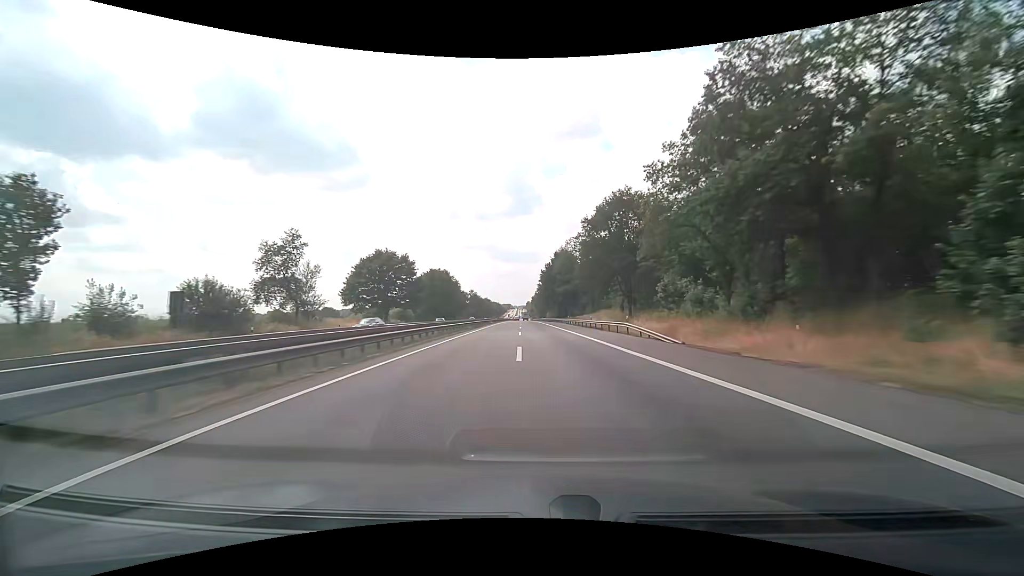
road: motorway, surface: asphalt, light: Day
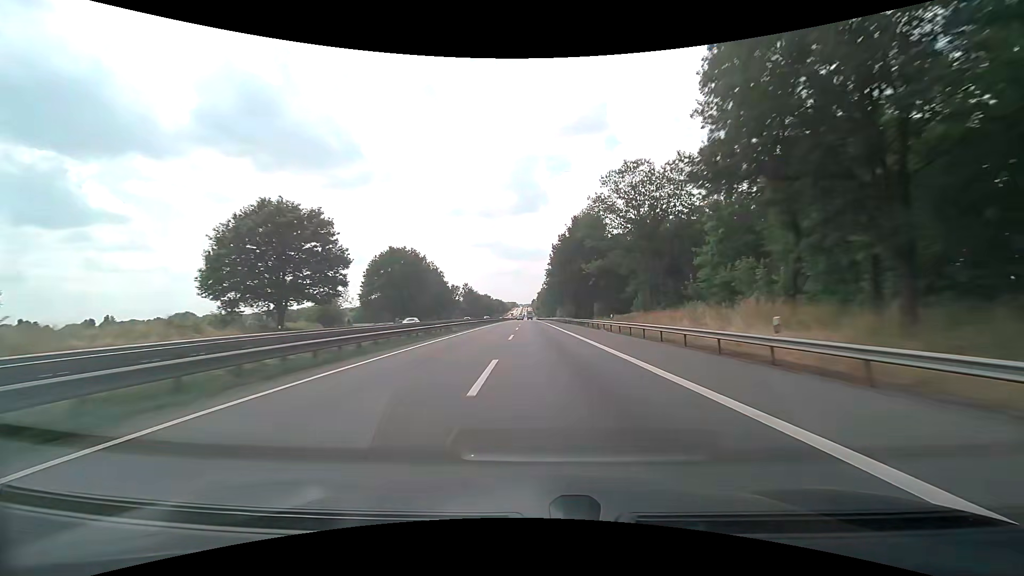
(-0.4, +42.5) m; -1°
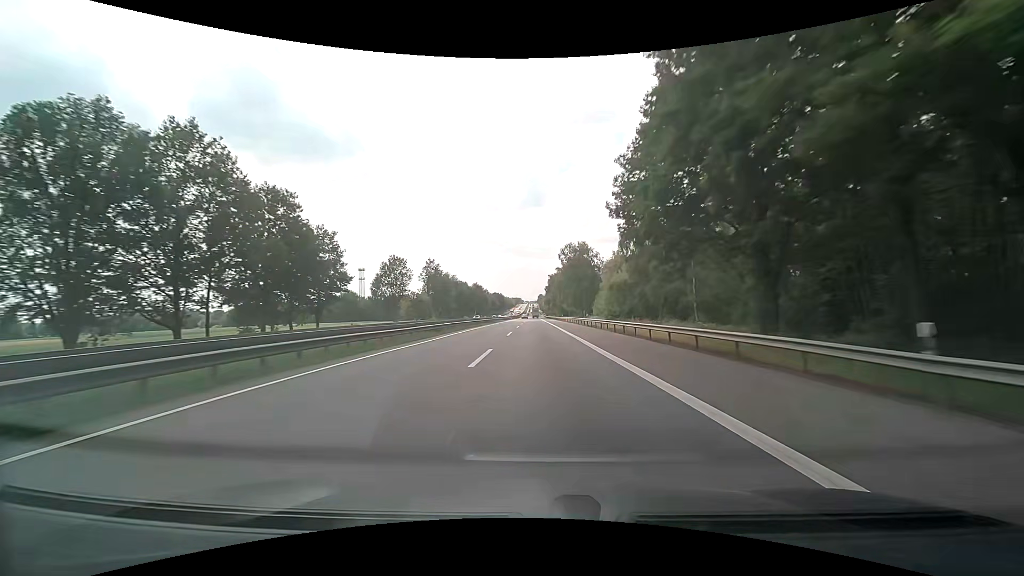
(-0.3, +86.3) m; -1°
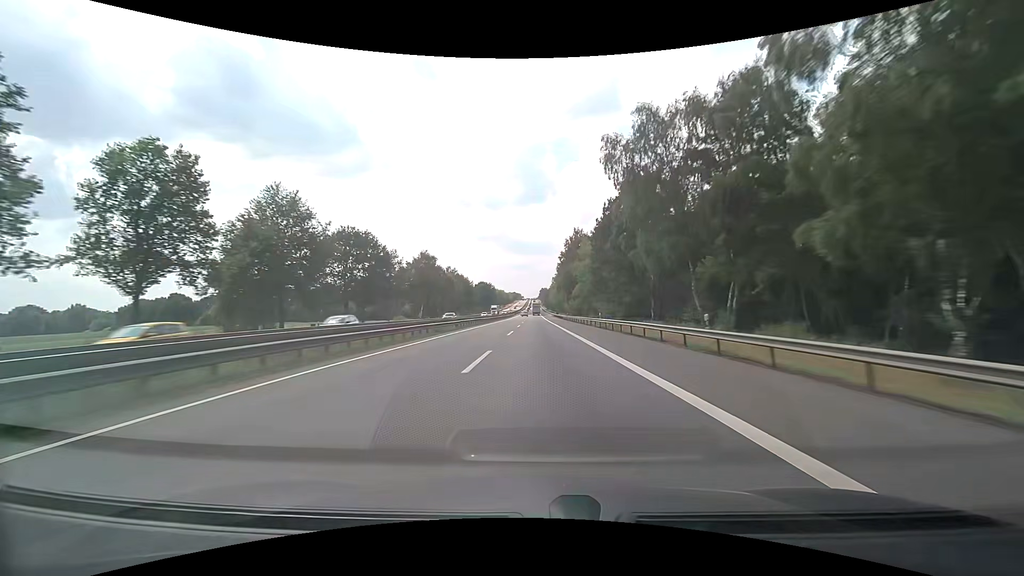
(-0.3, +110.2) m; 0°
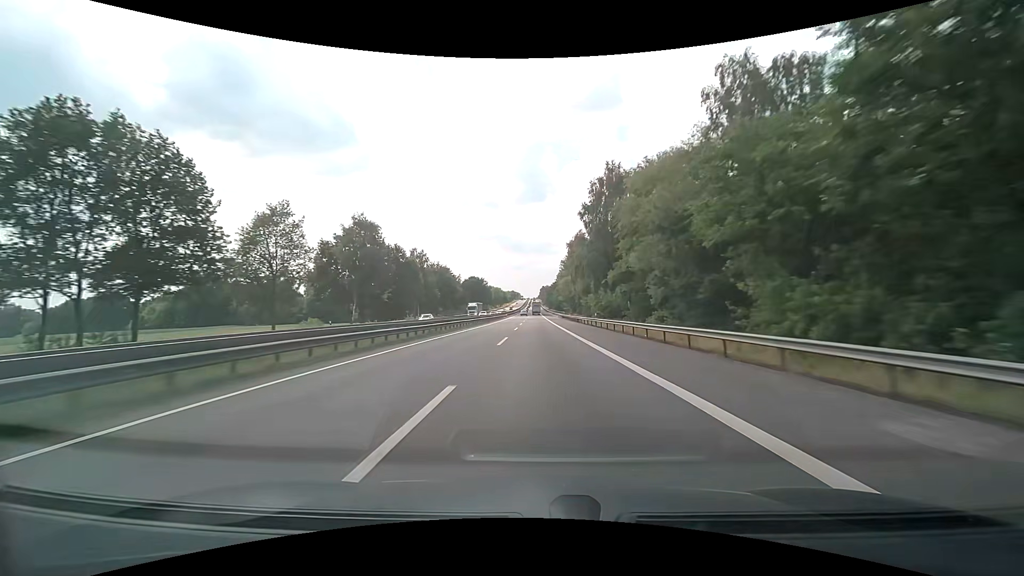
(0.0, +44.4) m; 0°
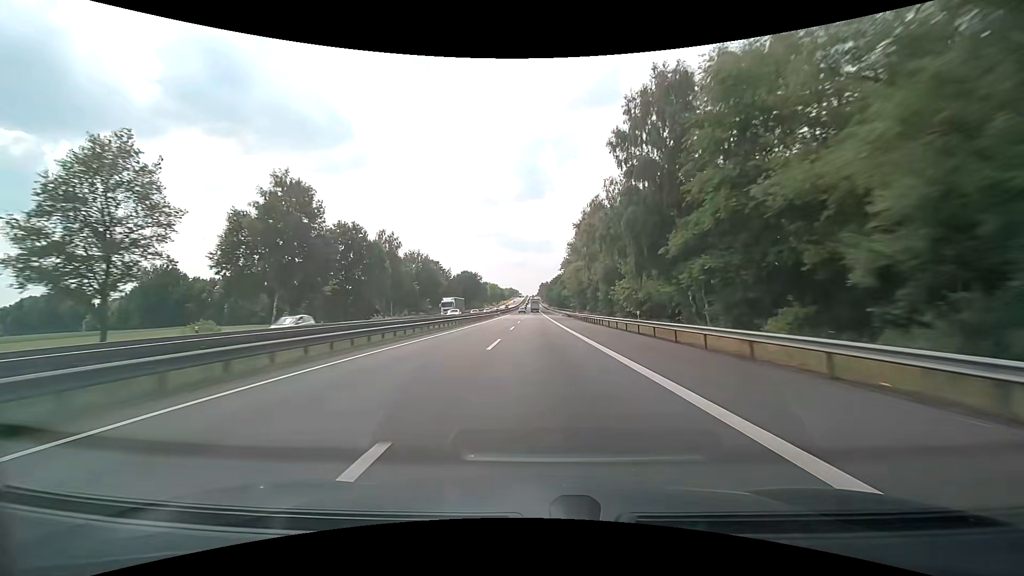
(0.0, +22.1) m; 0°
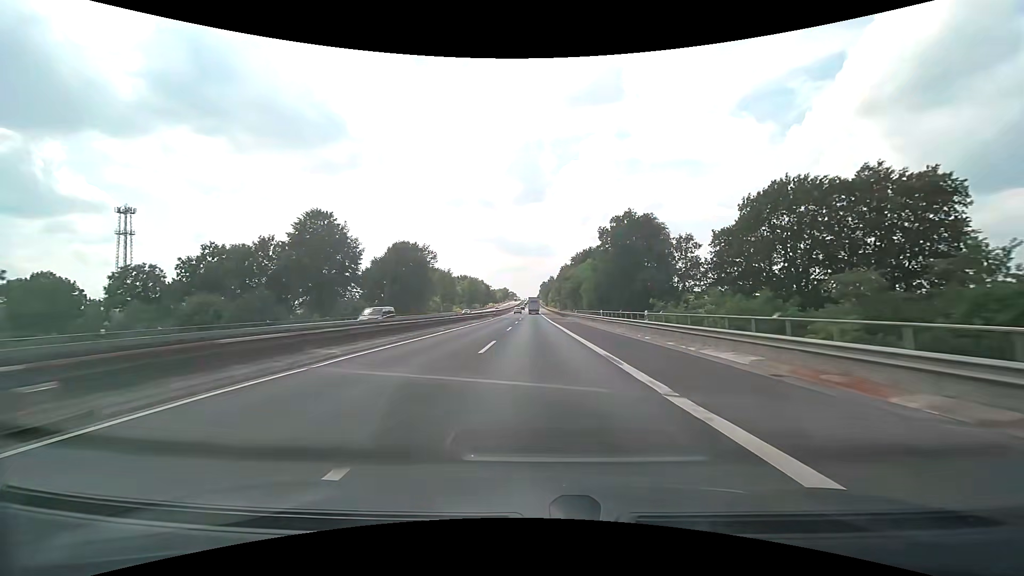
(0.0, +107.4) m; 0°
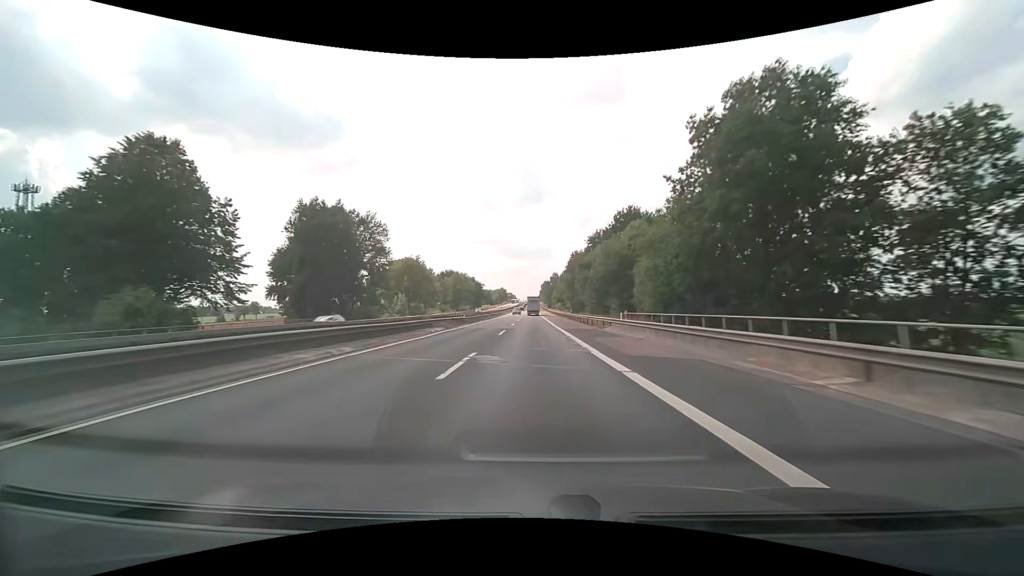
(0.0, +41.8) m; 0°
(0, +10) (0, +20) (0, +30) (0, +40) (0, +50) (0, +60) (0, +70) (0, +80) (0, +90) (0, +100) m
